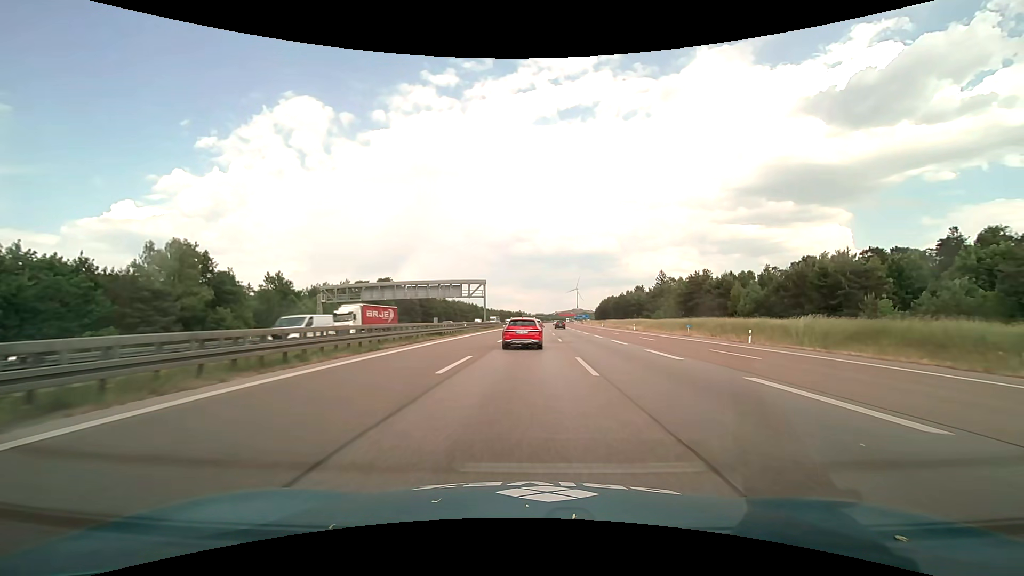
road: motorway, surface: asphalt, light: Day
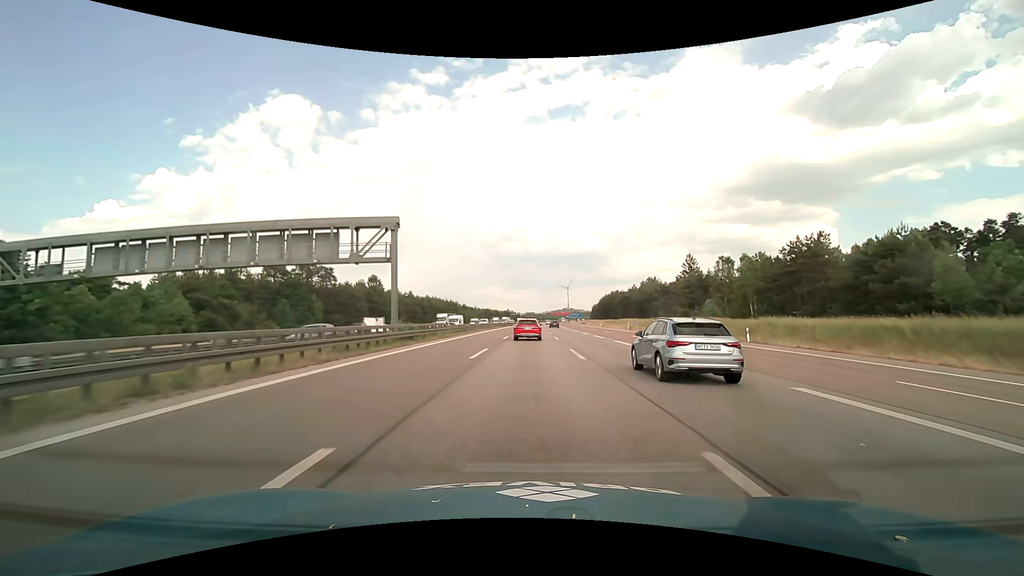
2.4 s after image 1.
(+0.7, +49.9) m; +1°
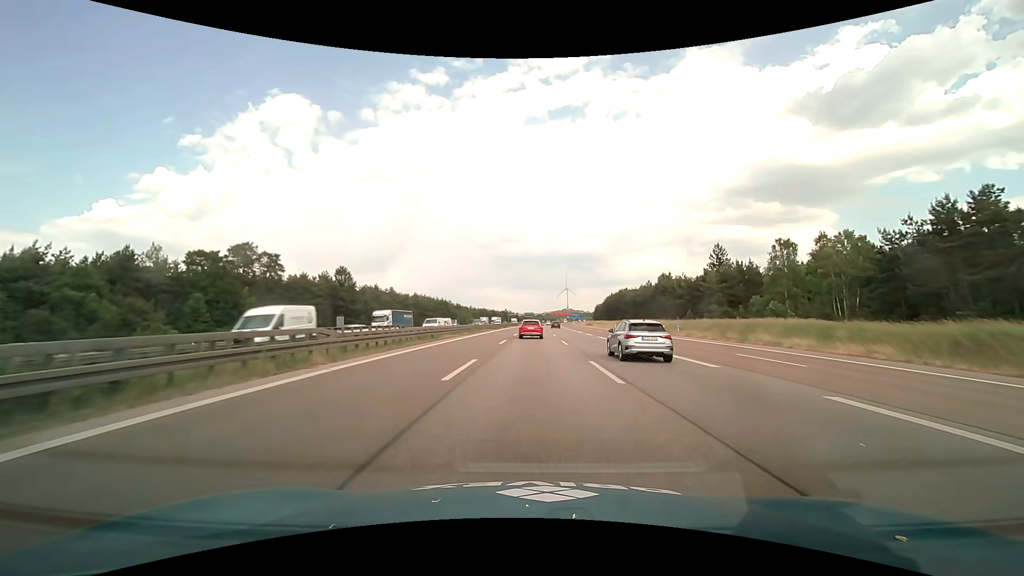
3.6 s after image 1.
(0.0, +25.0) m; 0°
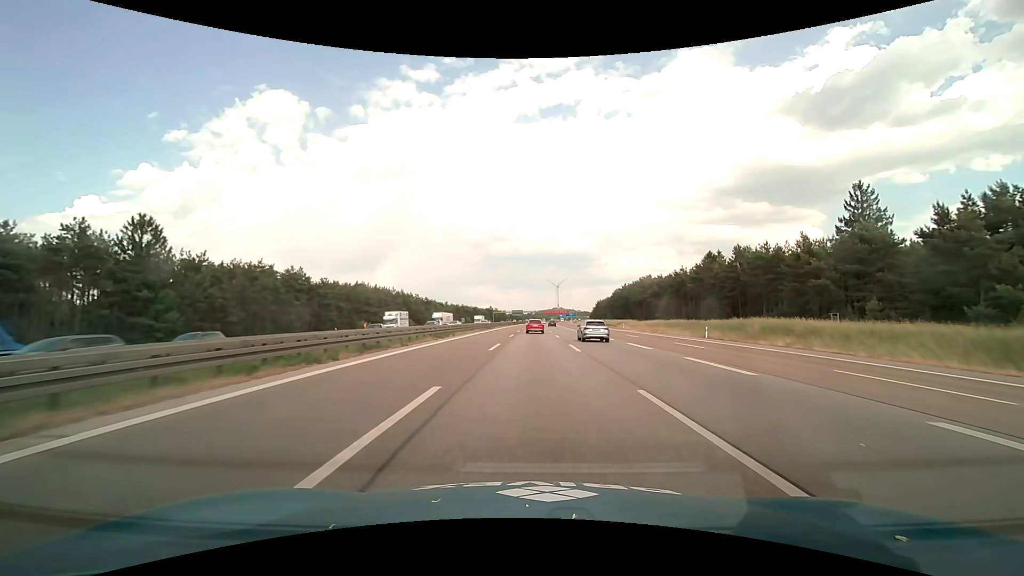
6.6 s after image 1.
(+0.7, +62.5) m; +1°
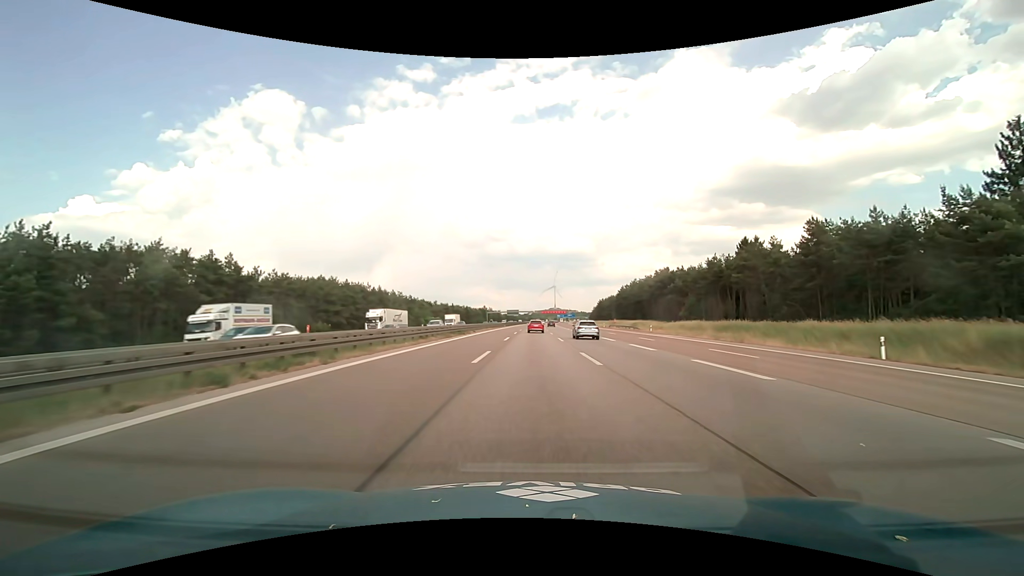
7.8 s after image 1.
(0.0, +25.0) m; 0°
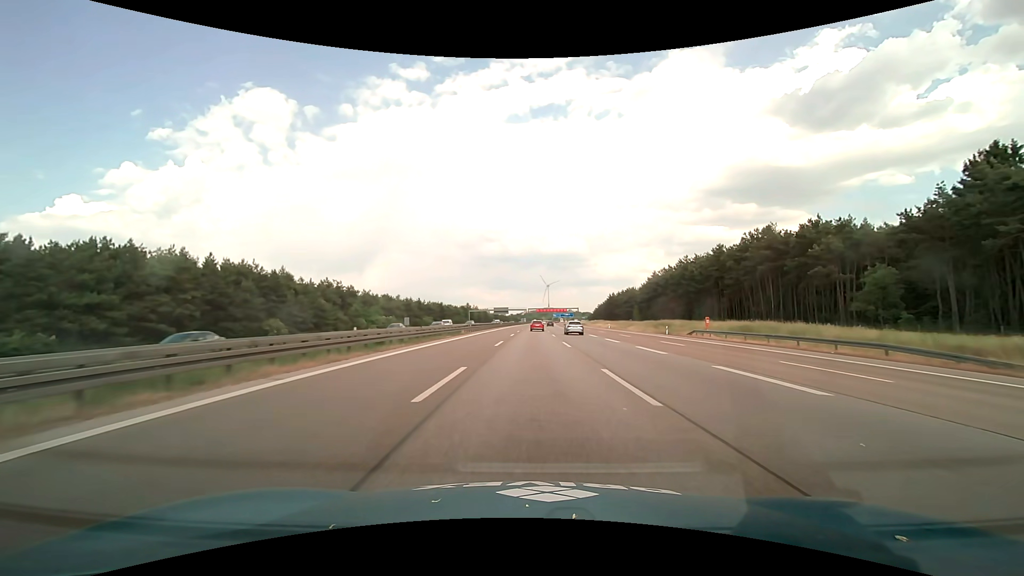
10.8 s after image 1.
(+0.4, +62.6) m; +1°
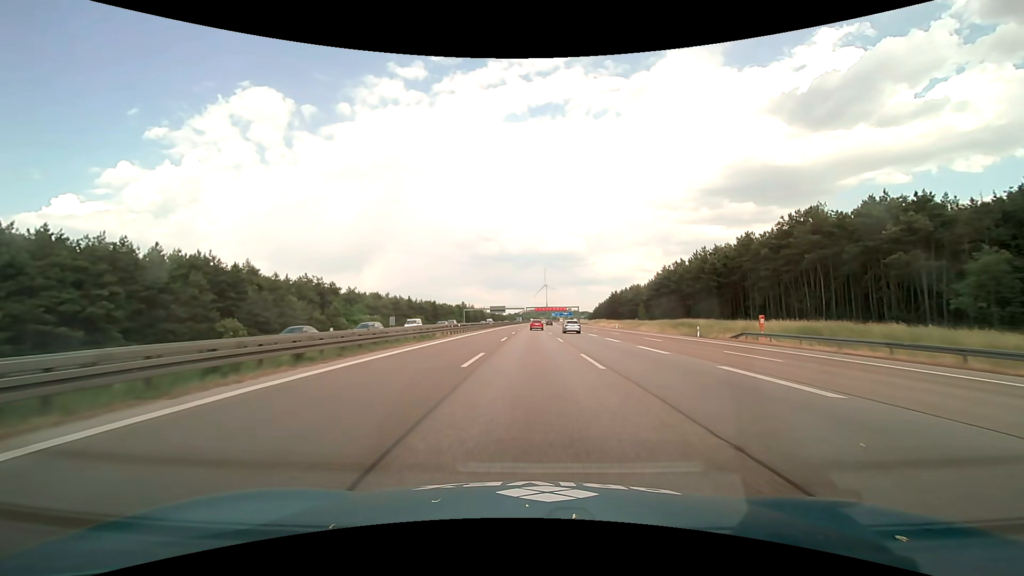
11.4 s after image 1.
(0.0, +12.5) m; 0°
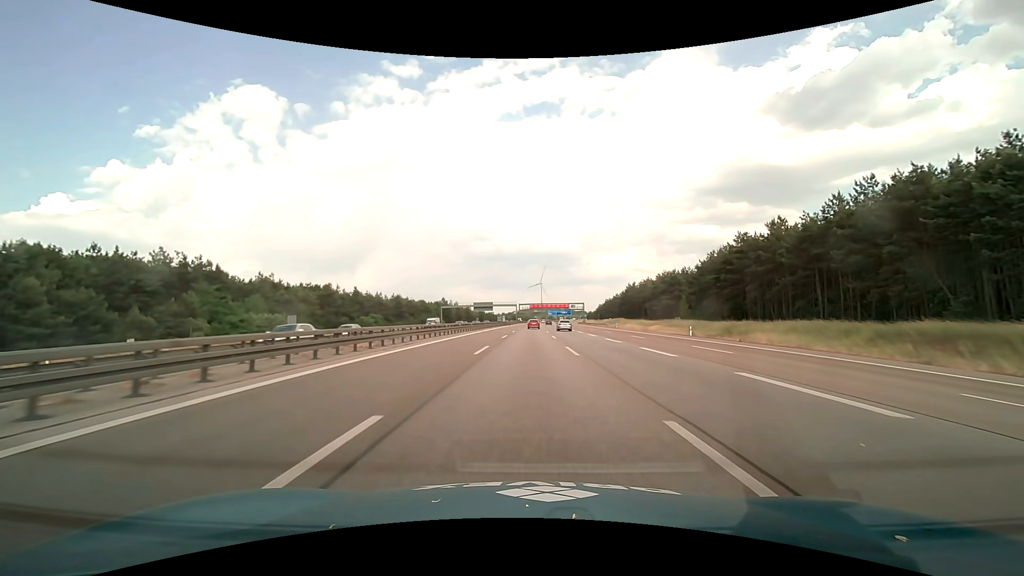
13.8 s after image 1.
(+0.4, +50.1) m; +1°
(0, +10) (0, +20) (0, +30) (0, +40) (0, +50) (0, +60) (0, +70) (0, +80) (+1, +90) (+1, +100) m
